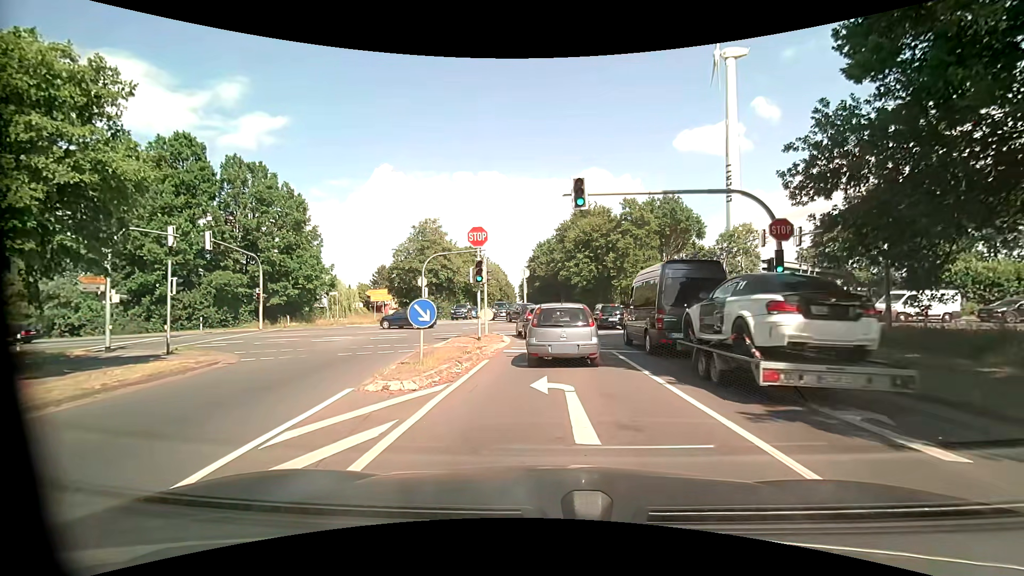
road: tertiary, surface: asphalt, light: Day
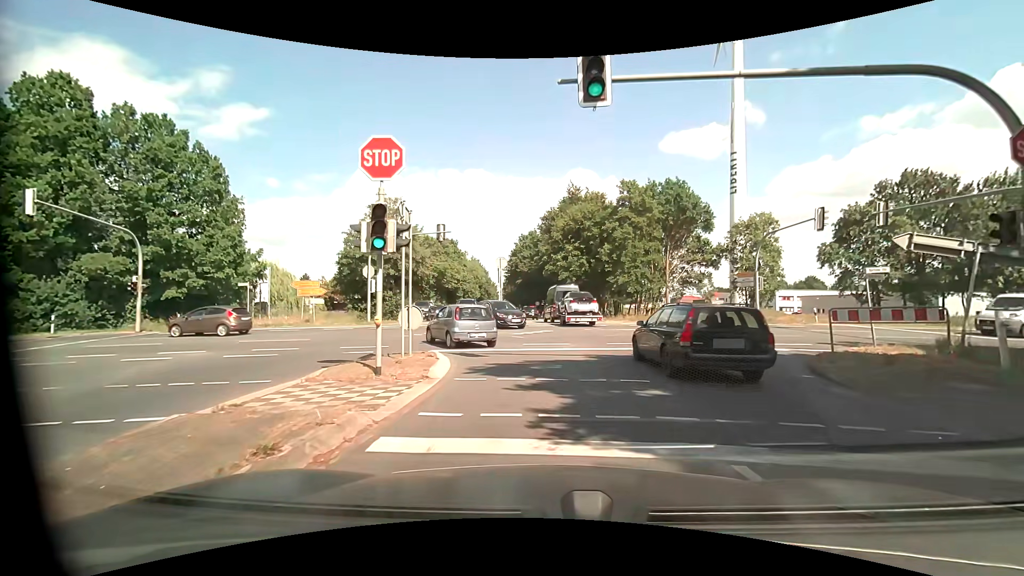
(+0.4, +11.0) m; +2°
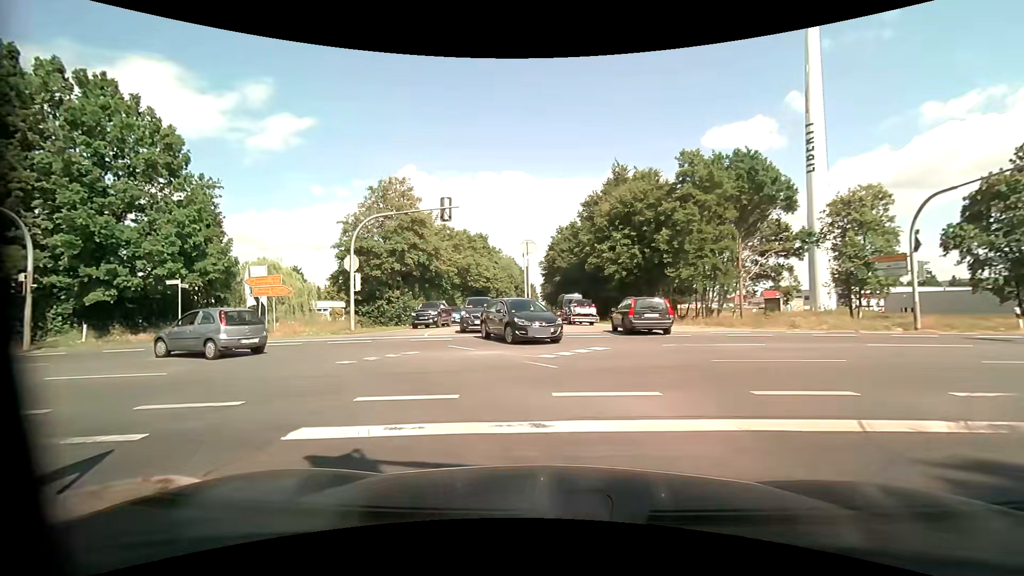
(+0.1, +10.4) m; -3°
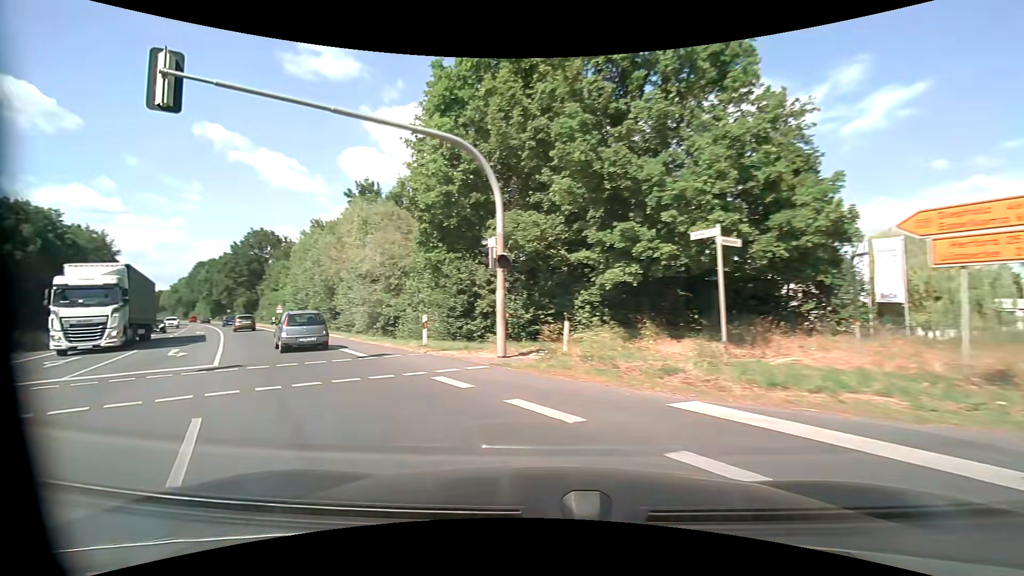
(-8.8, +15.8) m; -63°
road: primary
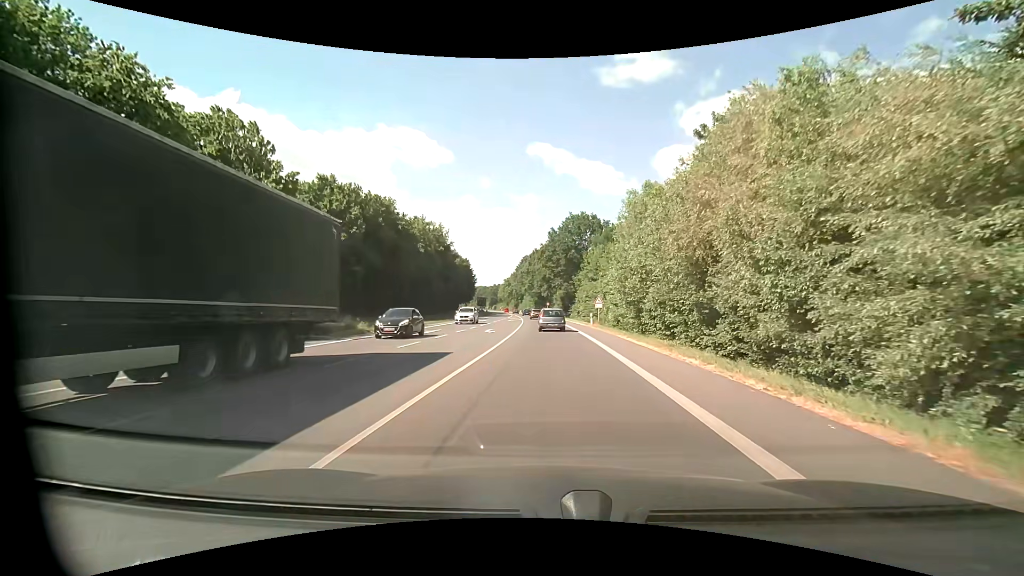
(-10.2, +20.0) m; -35°
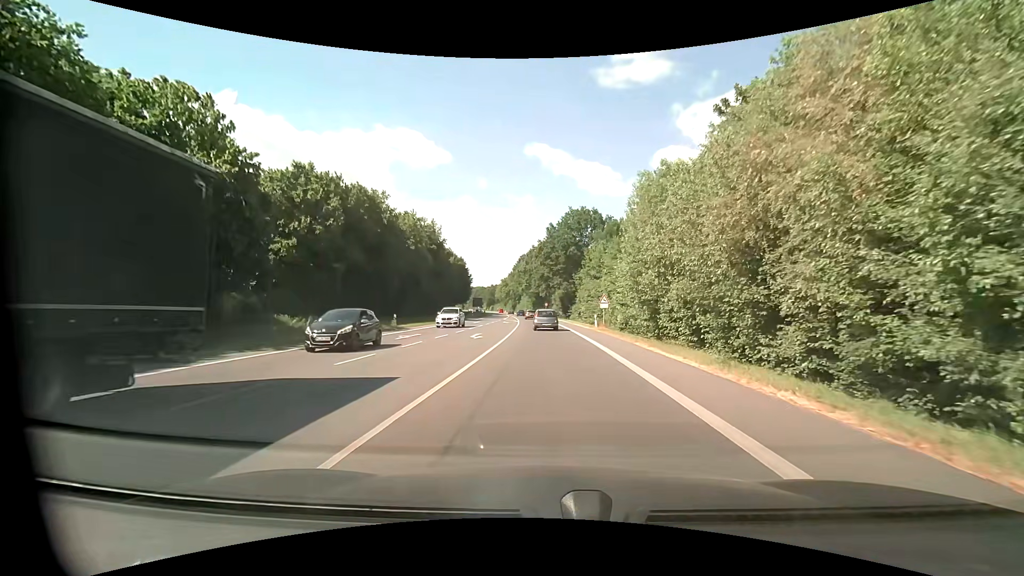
(0.0, +5.5) m; 0°
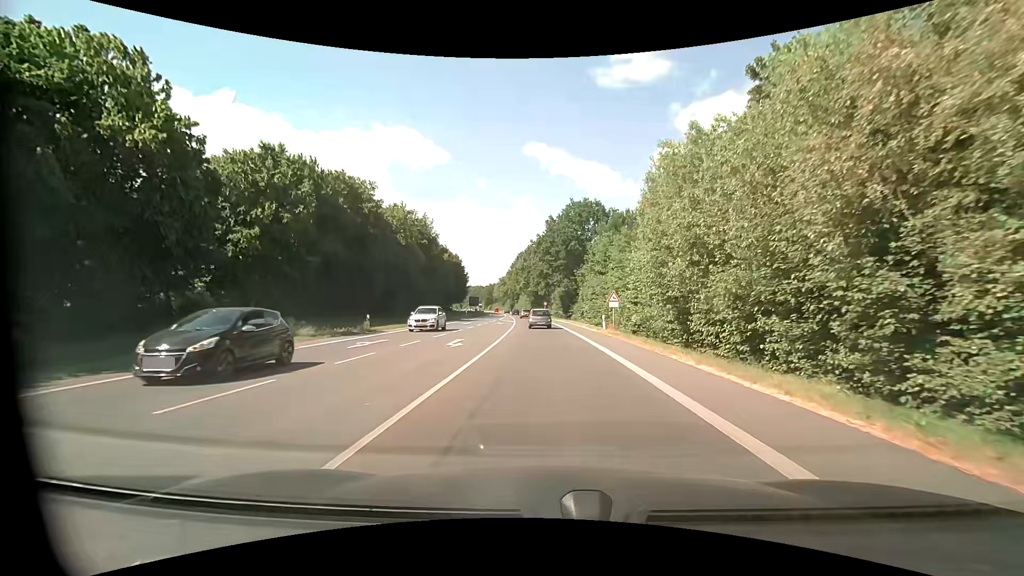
(0.0, +6.1) m; 0°
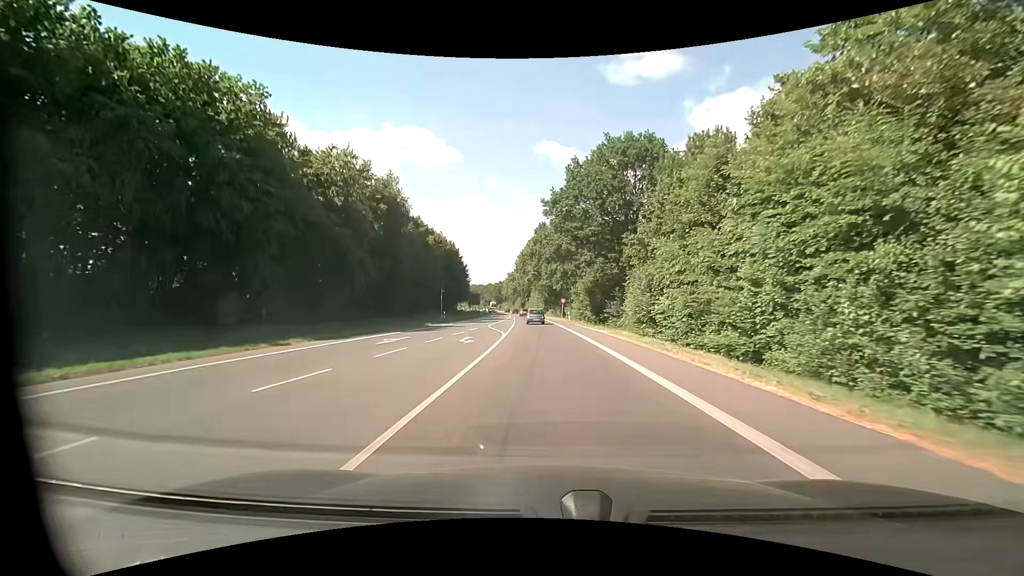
(-0.5, +29.2) m; -2°
(0, +10) (0, +20) (0, +30) (-1, +40) (-1, +50) (-2, +60) (-3, +70) (-3, +80) (-4, +90) (-5, +100) m
